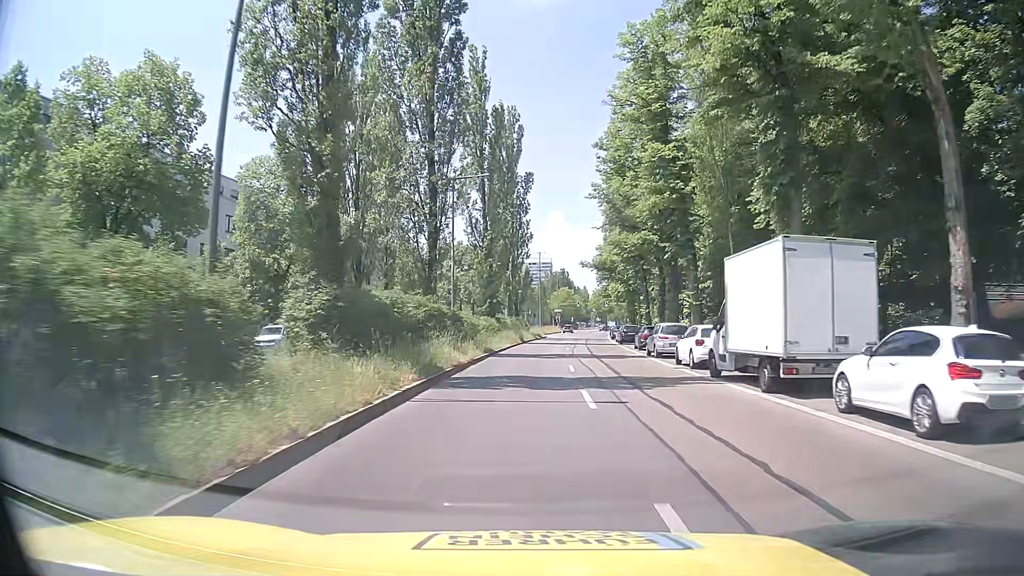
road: secondary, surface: asphalt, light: Day
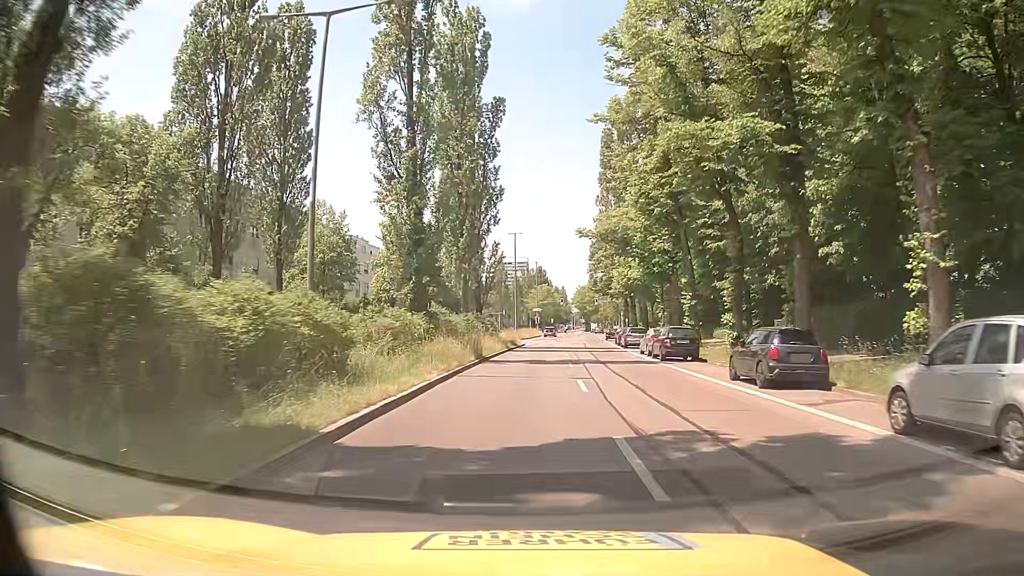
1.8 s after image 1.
(+0.4, +23.9) m; +3°
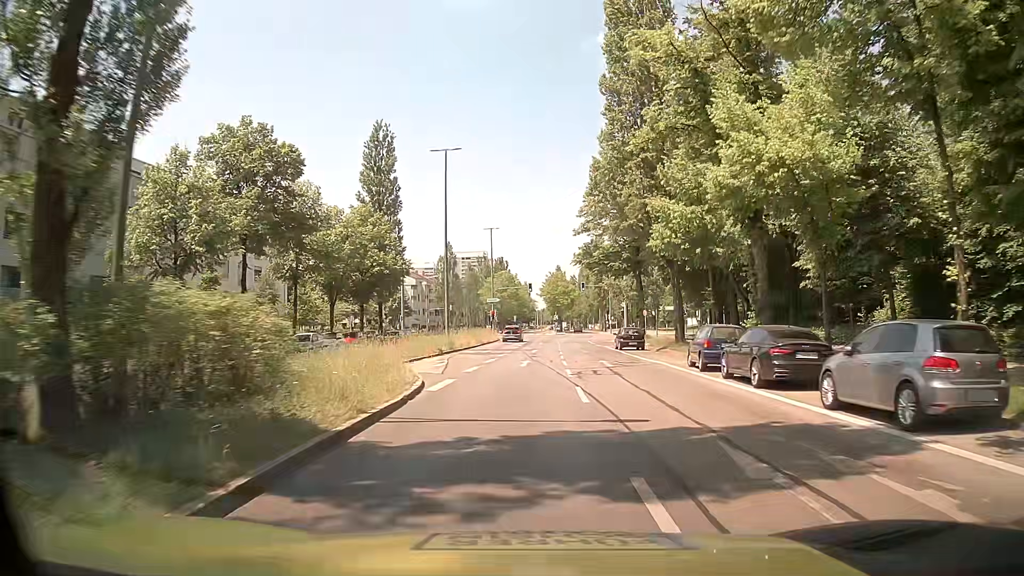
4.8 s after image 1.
(+0.6, +38.4) m; +2°
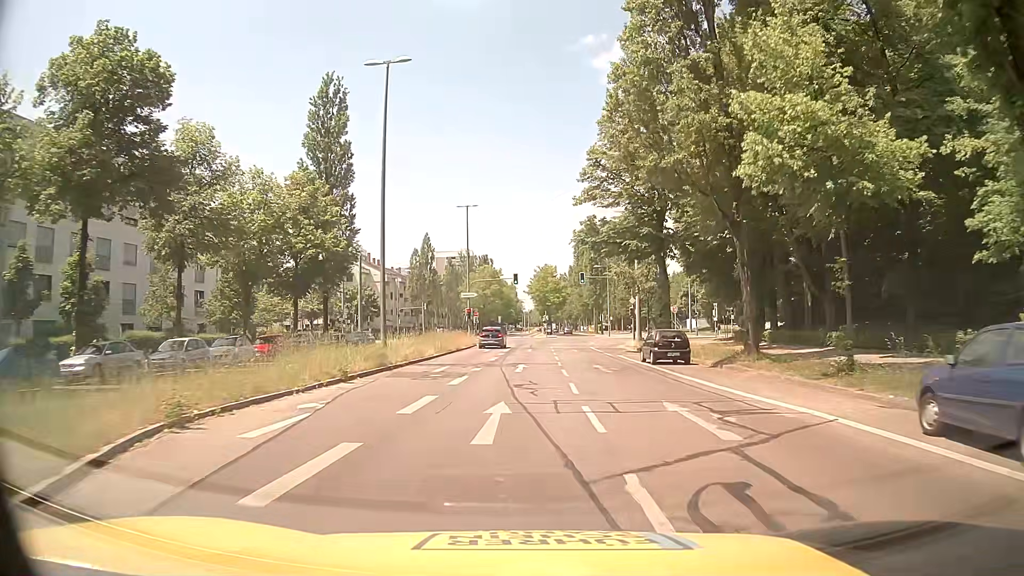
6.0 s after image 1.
(+0.4, +15.1) m; +3°
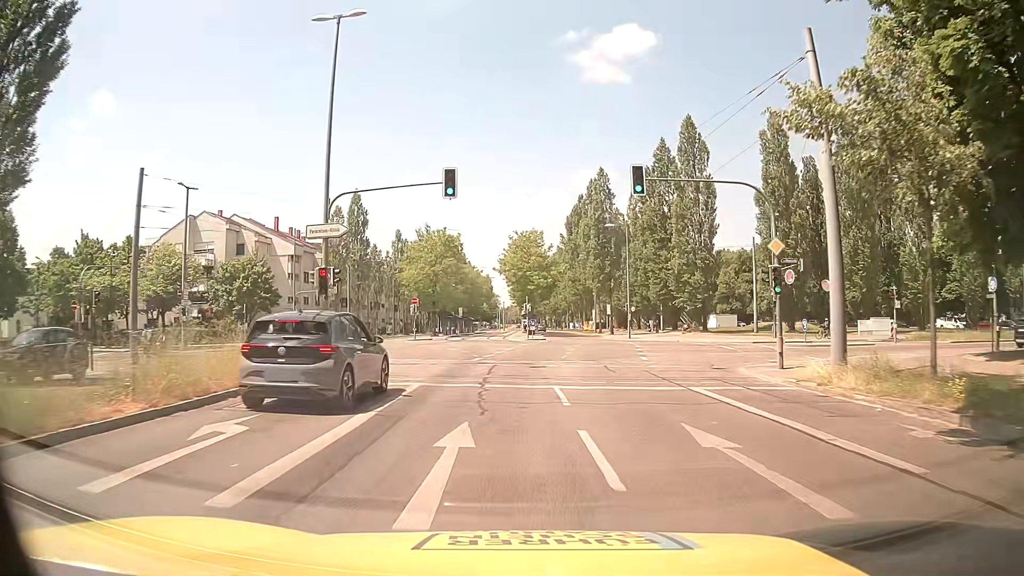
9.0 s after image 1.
(0.0, +38.0) m; +1°
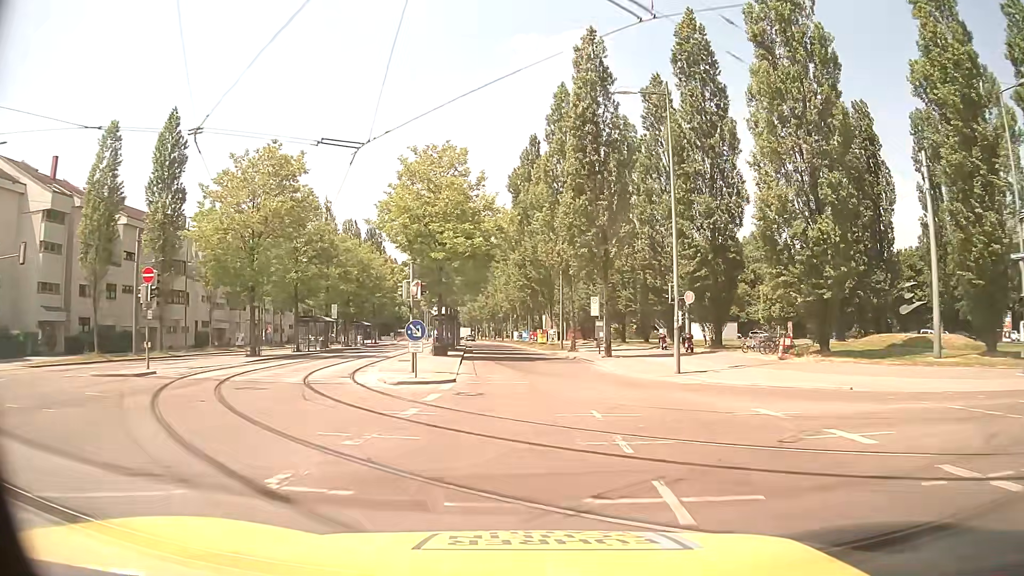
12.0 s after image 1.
(+1.5, +37.9) m; +5°
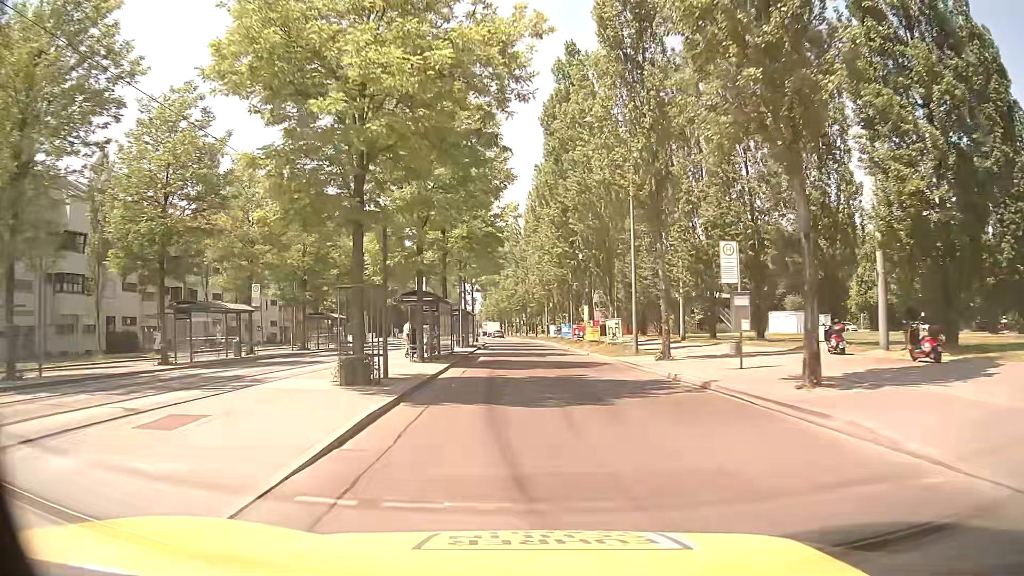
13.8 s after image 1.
(-0.3, +22.5) m; -2°
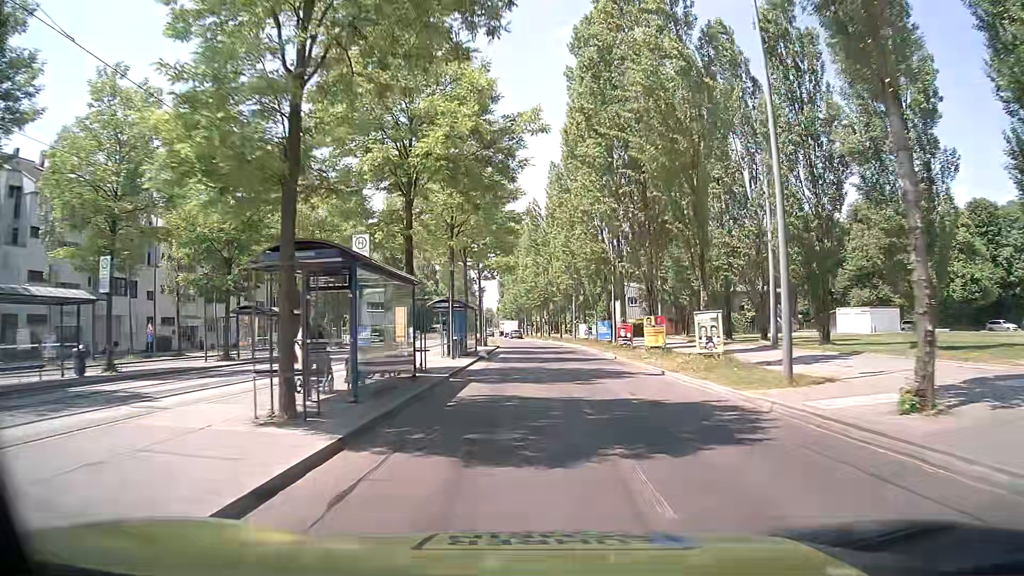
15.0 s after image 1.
(-0.4, +15.2) m; -1°
(0, +10) (0, +20) (-1, +30) (-1, +40) (-2, +50) (-2, +60) (-3, +70) (-5, +80) (-6, +90) (-7, +100) m
